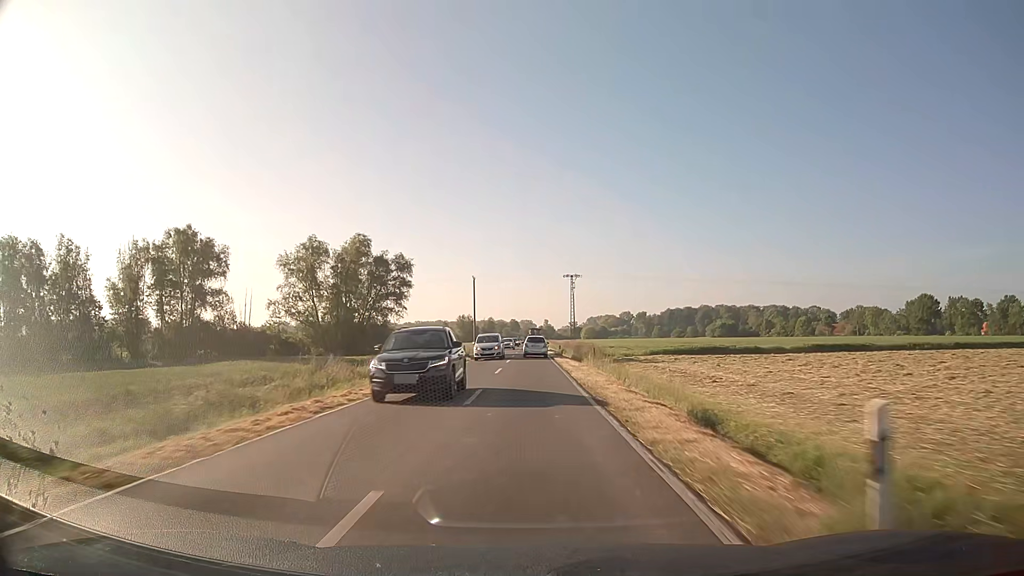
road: secondary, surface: asphalt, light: Day
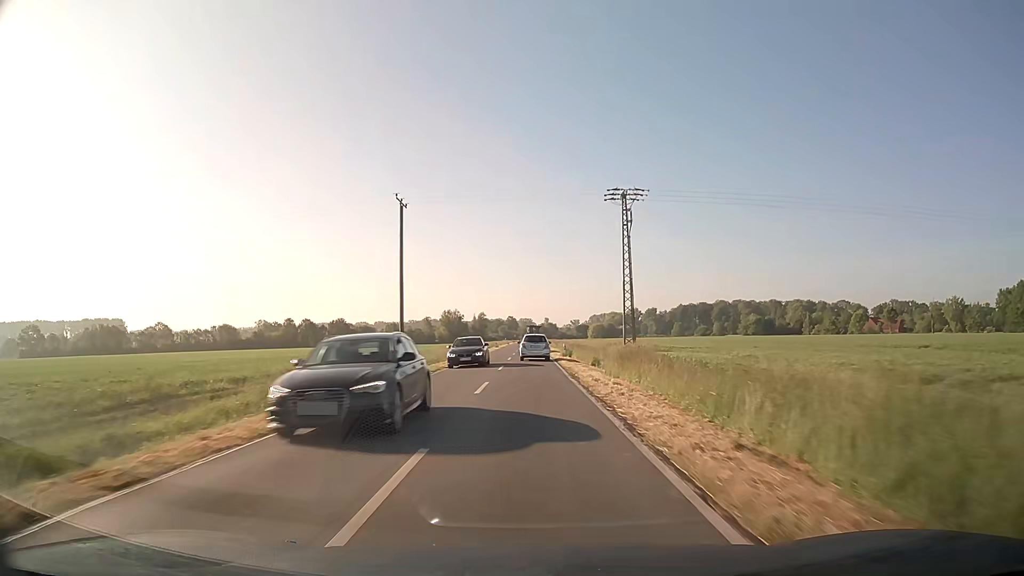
(0.0, +57.9) m; 0°
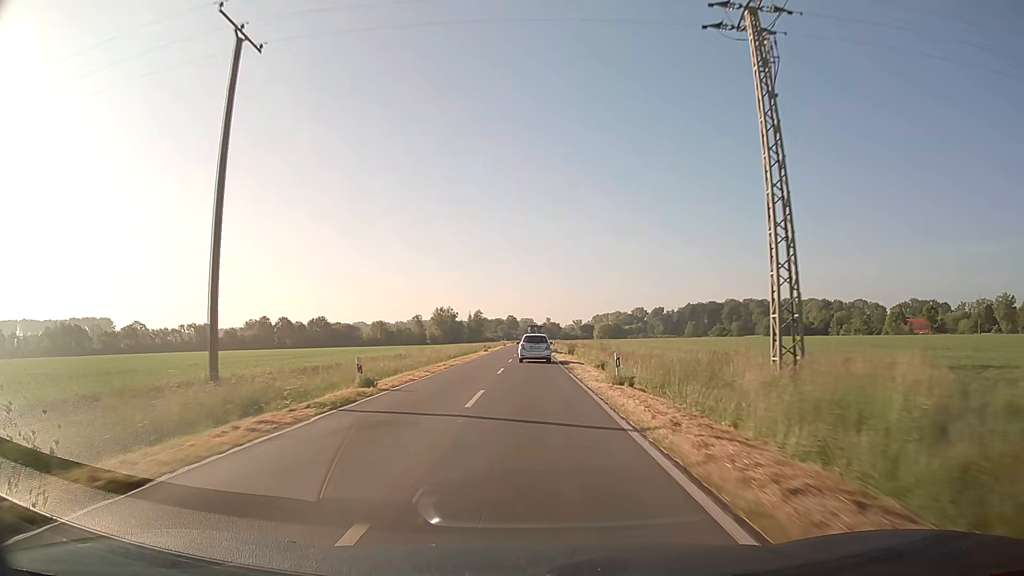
(0.0, +27.3) m; 0°
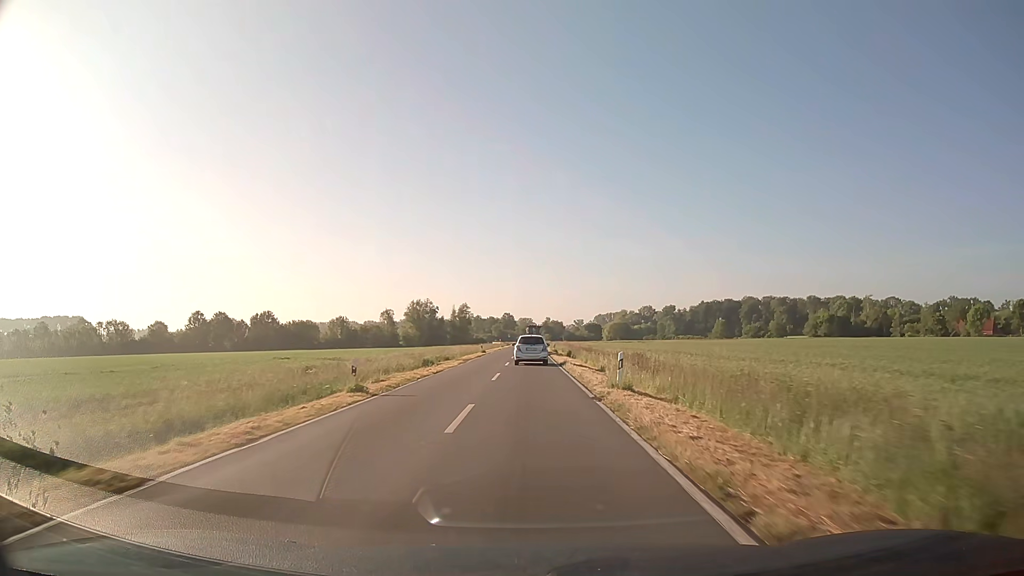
(+0.1, +51.4) m; 0°
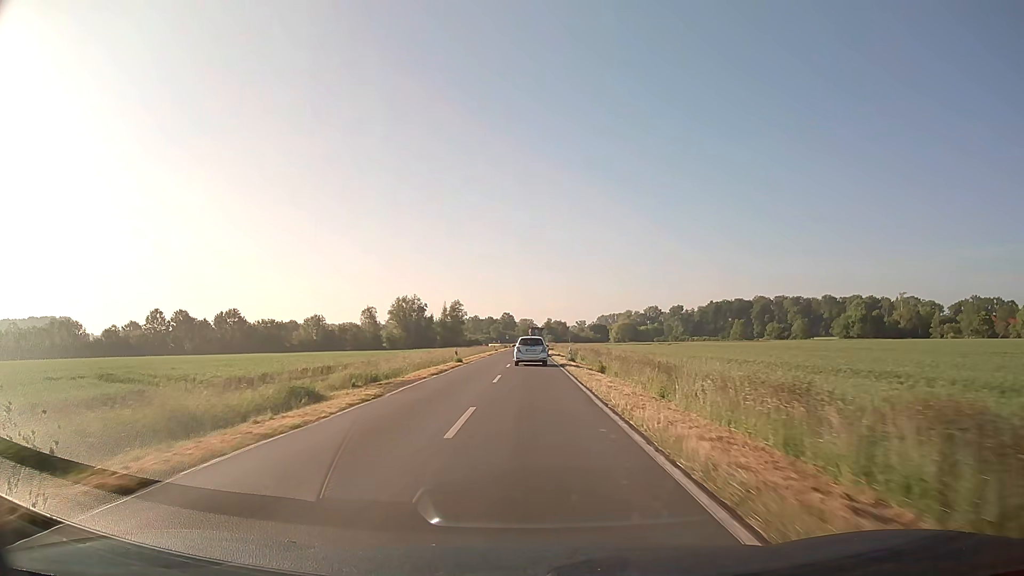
(0.0, +24.5) m; 0°
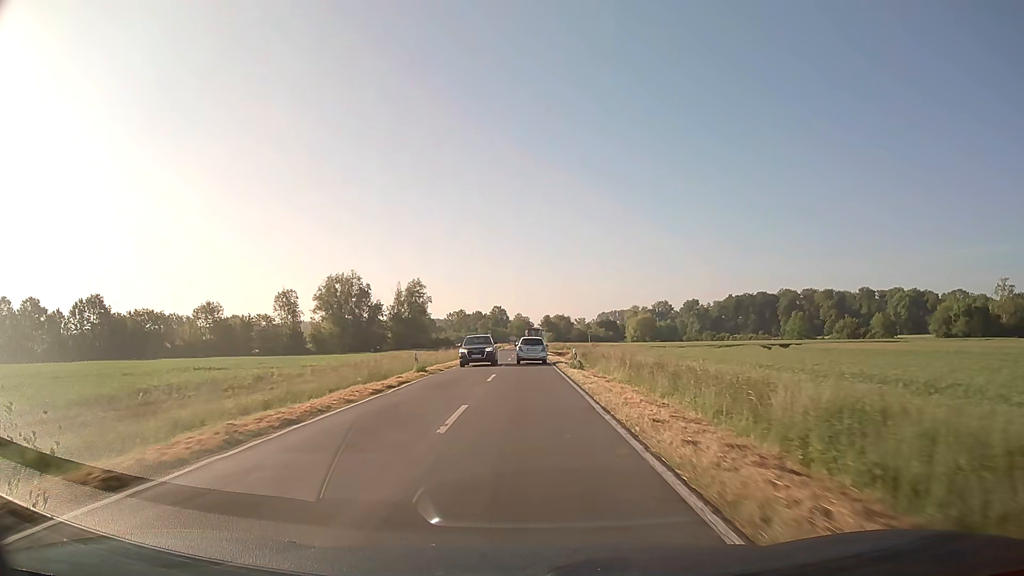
(+0.2, +60.0) m; 0°
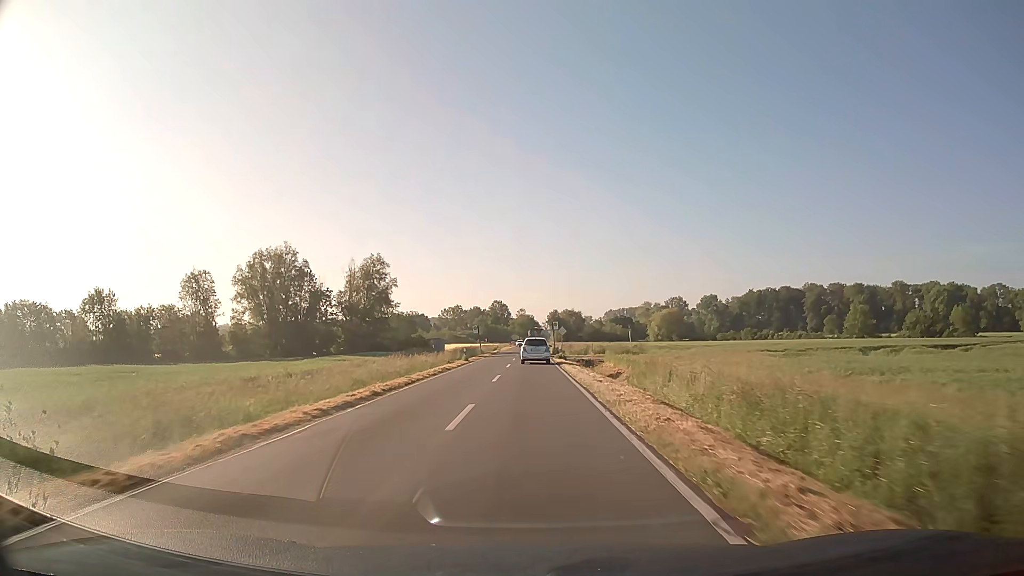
(0.0, +35.9) m; 0°
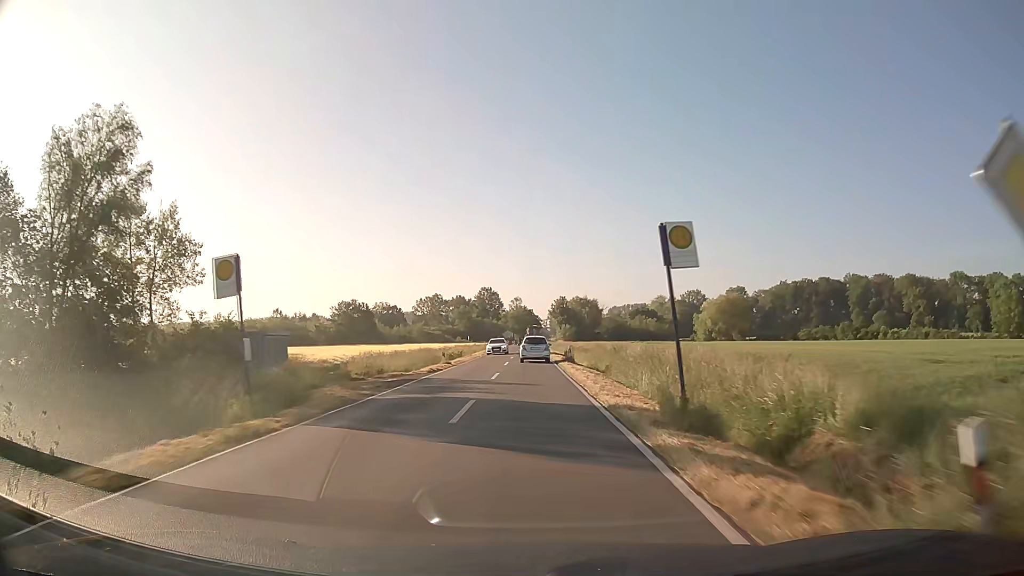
(+0.1, +60.0) m; 0°
(0, +10) (0, +20) (0, +30) (0, +40) (0, +50) (0, +60) (0, +70) (0, +80) (0, +90) (0, +100) m
